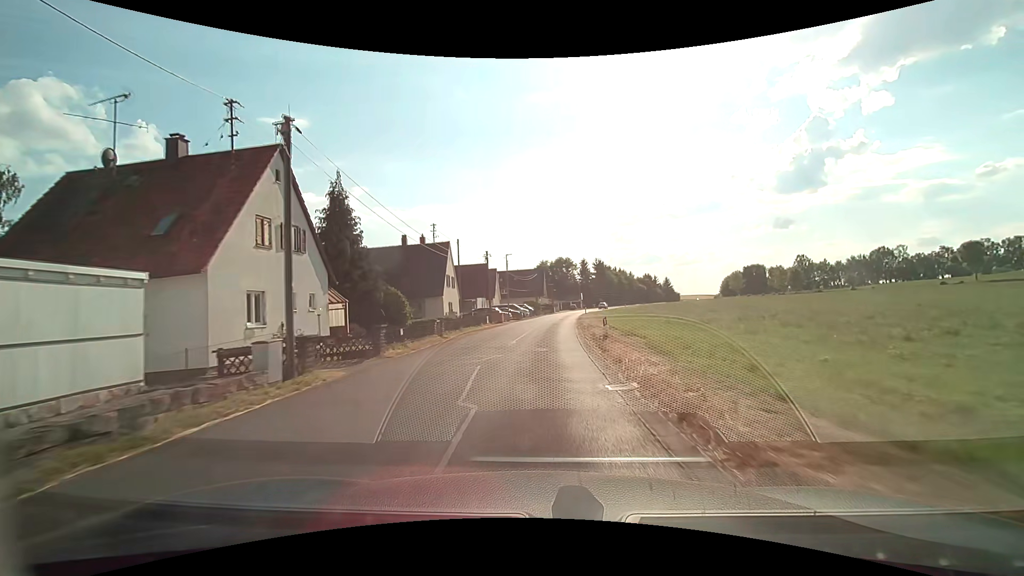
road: tertiary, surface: asphalt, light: Day
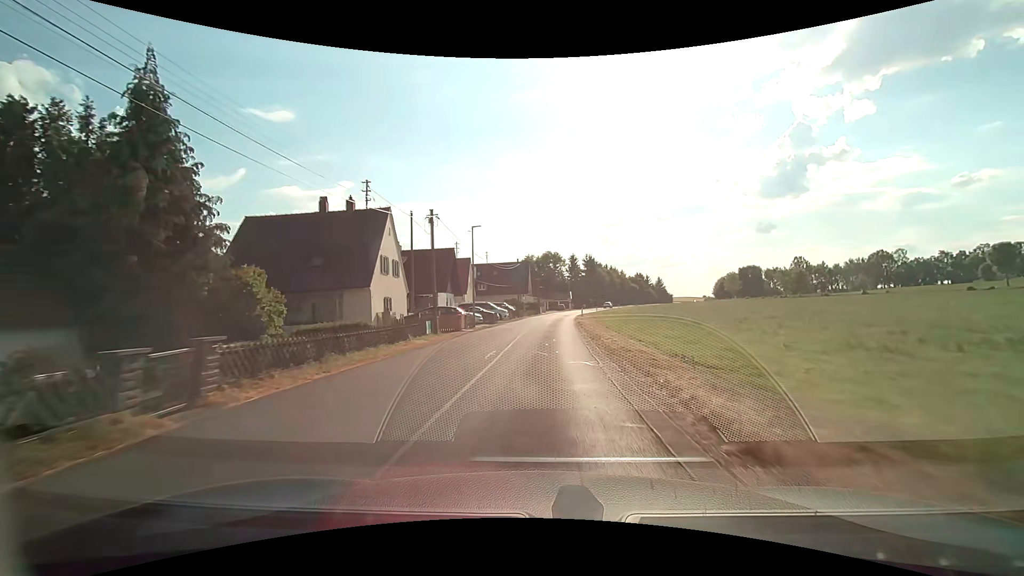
(+0.2, +15.8) m; +2°
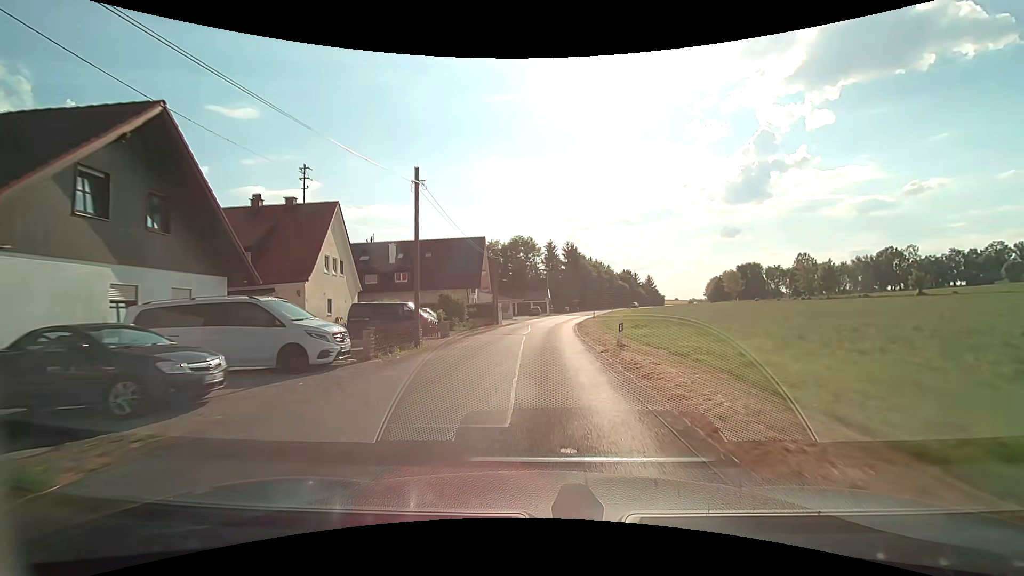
(+0.8, +36.8) m; +3°
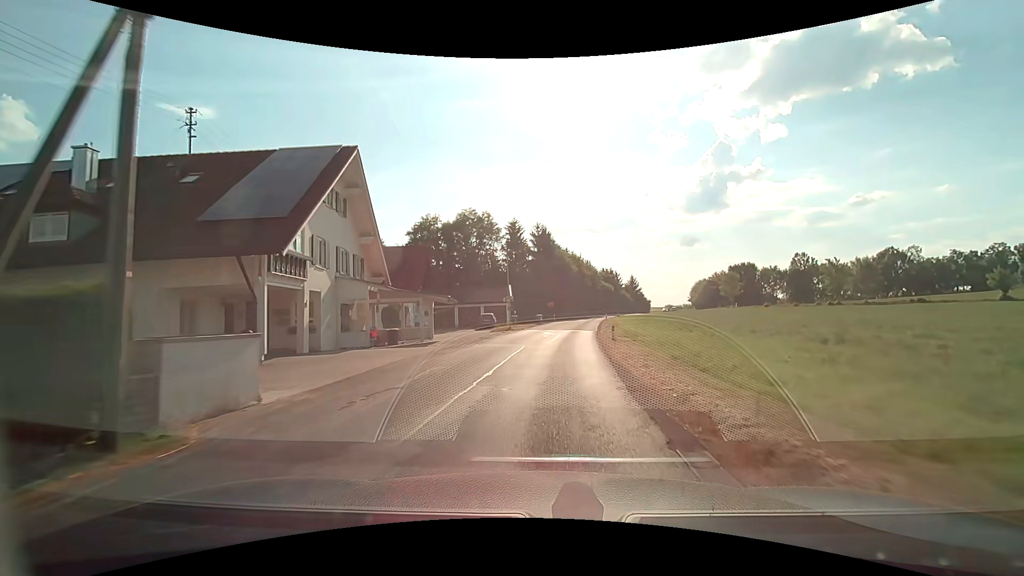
(+1.1, +34.2) m; +4°
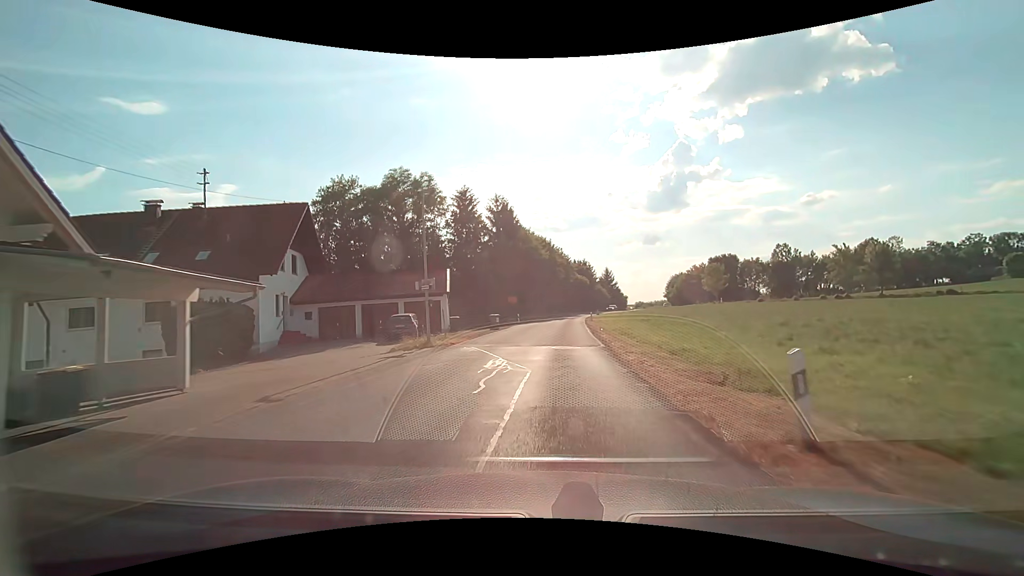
(+0.7, +20.0) m; +4°
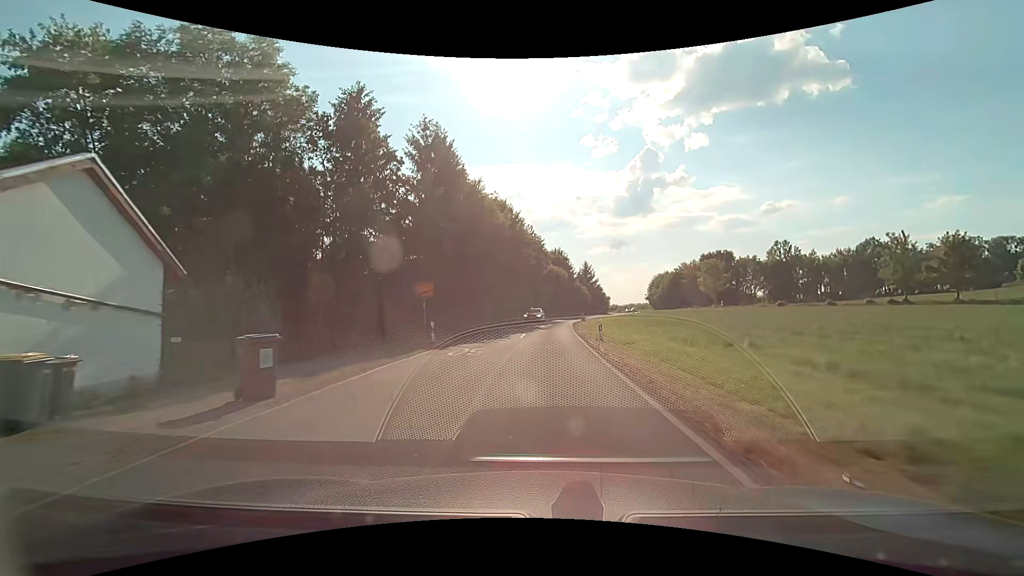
(+0.9, +27.0) m; +4°
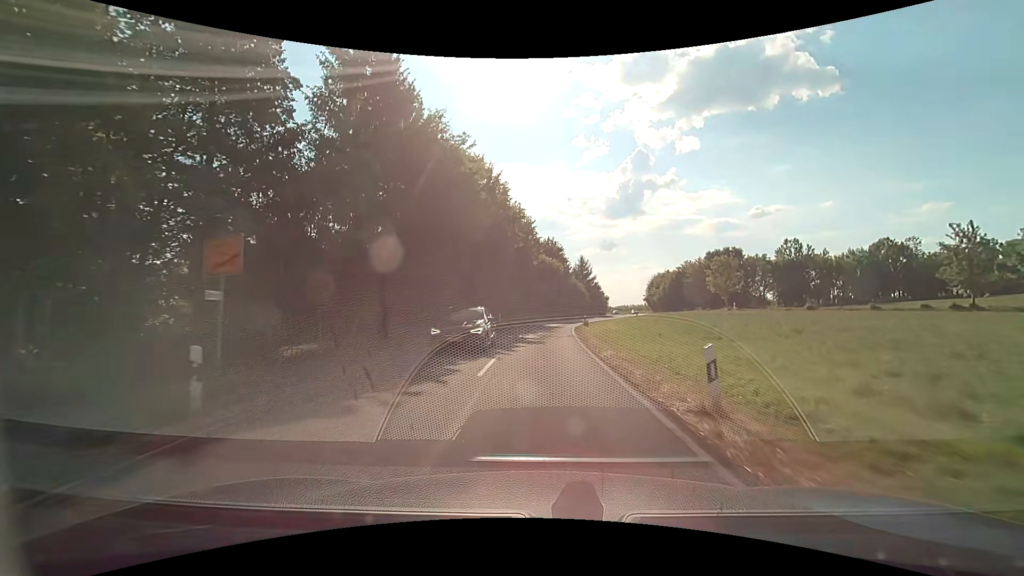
(+0.1, +13.9) m; +1°
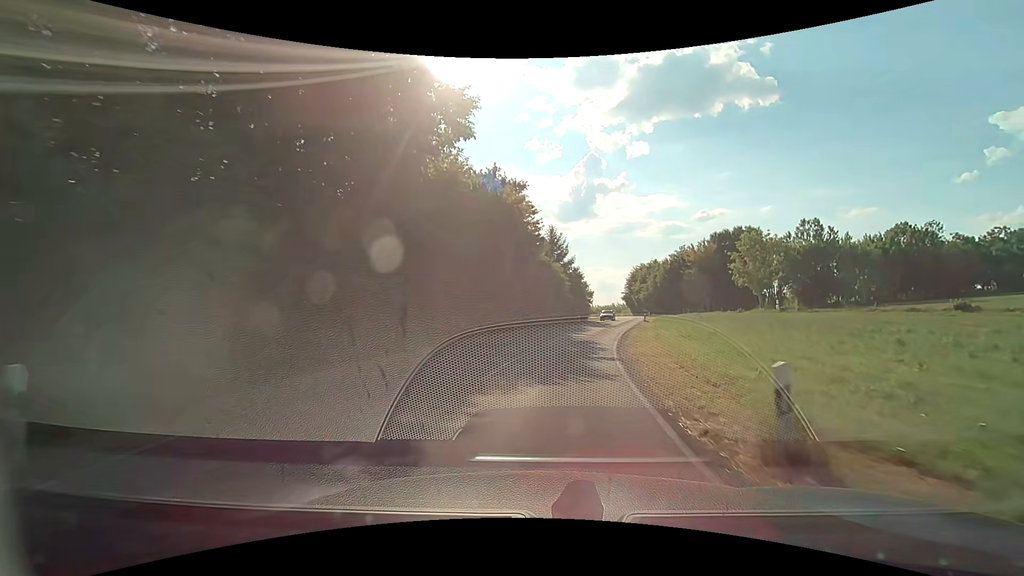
(+1.0, +37.0) m; +5°
(0, +10) (+2, +20) (+3, +30) (+6, +40) (+8, +49) (+10, +59) (+12, +69) (+14, +79) (+16, +88) (+18, +98) m
